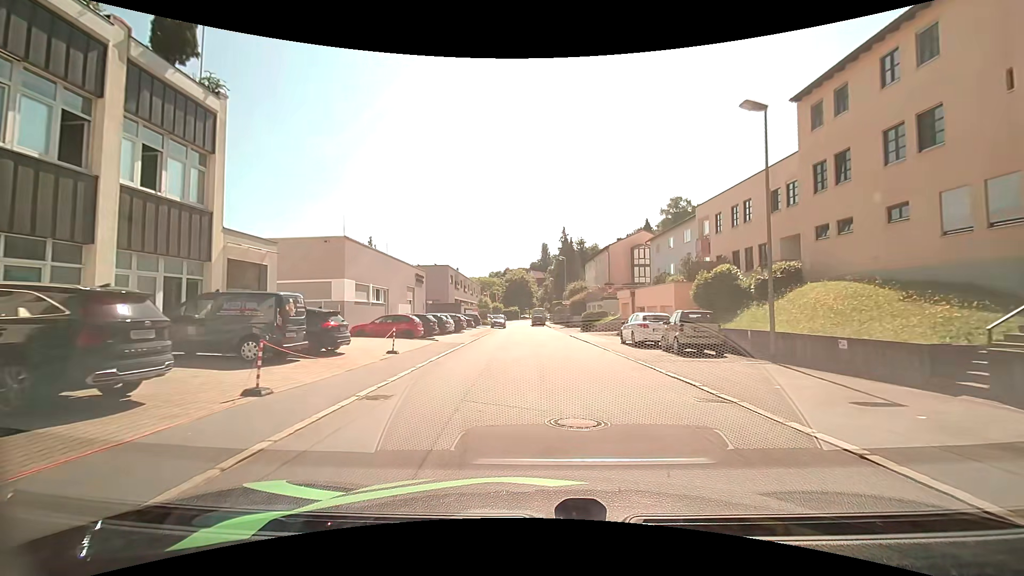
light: Day
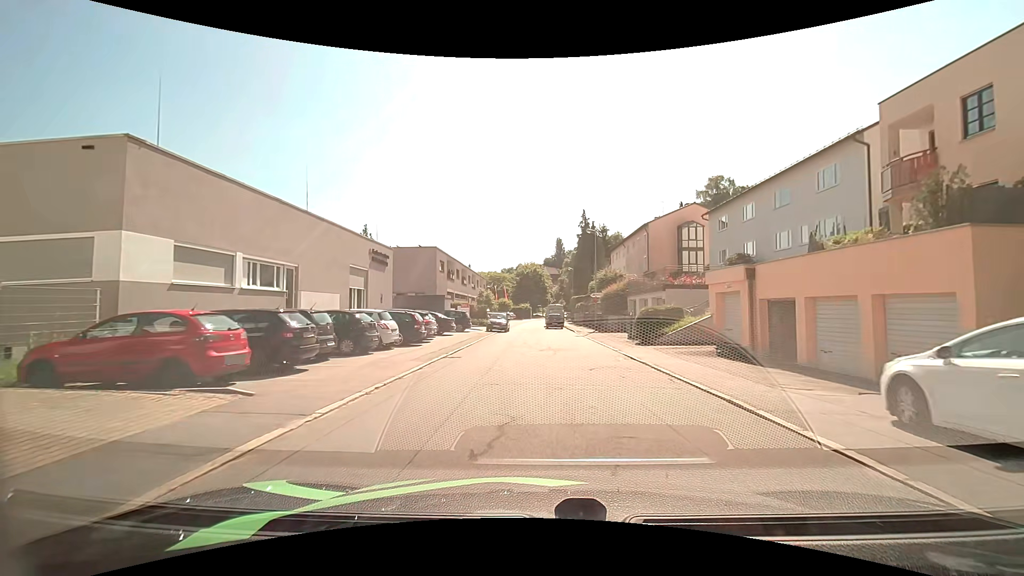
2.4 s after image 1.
(-0.3, +18.0) m; -2°
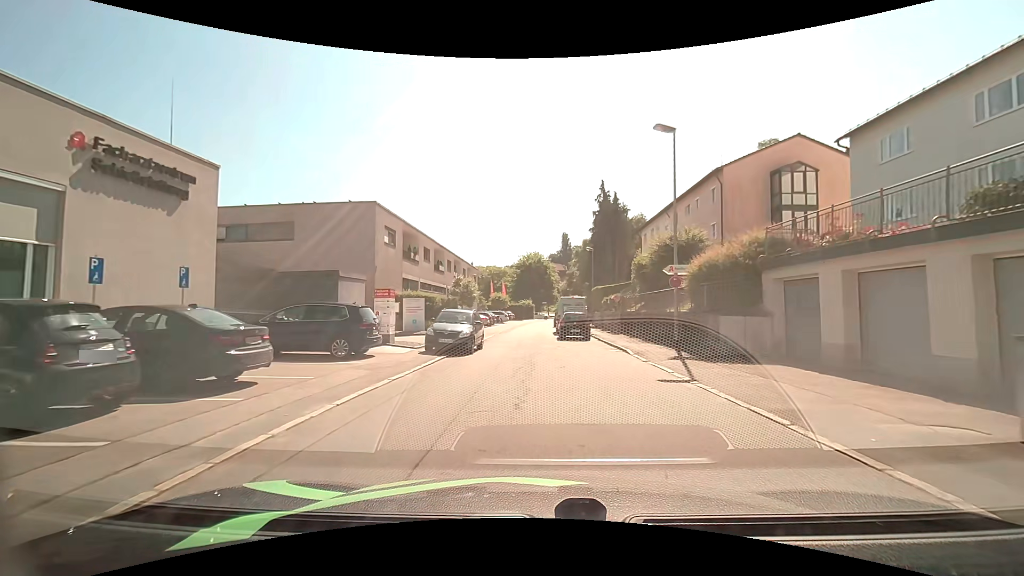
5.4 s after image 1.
(+0.1, +22.3) m; 0°
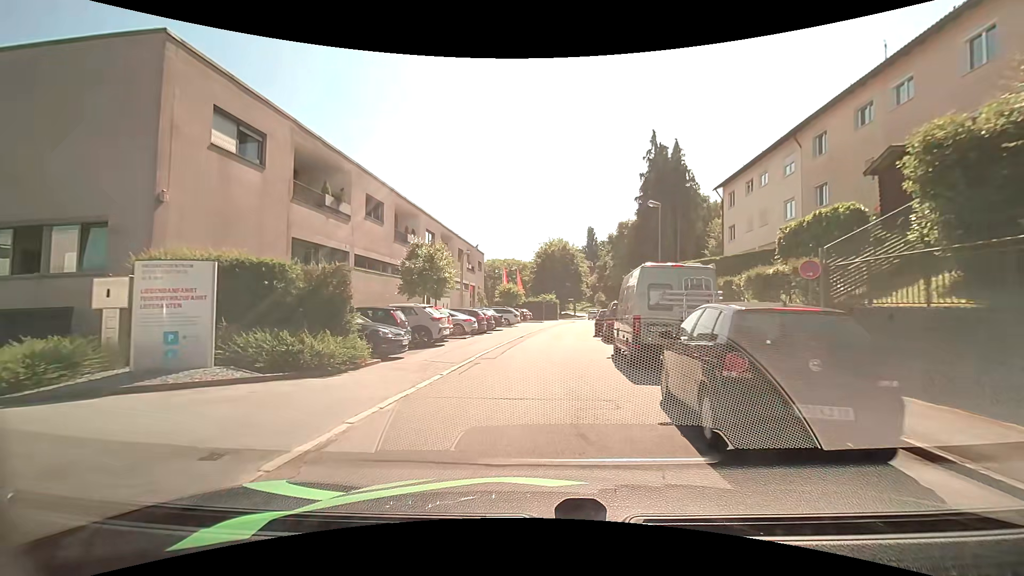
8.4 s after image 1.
(-0.3, +21.1) m; -3°
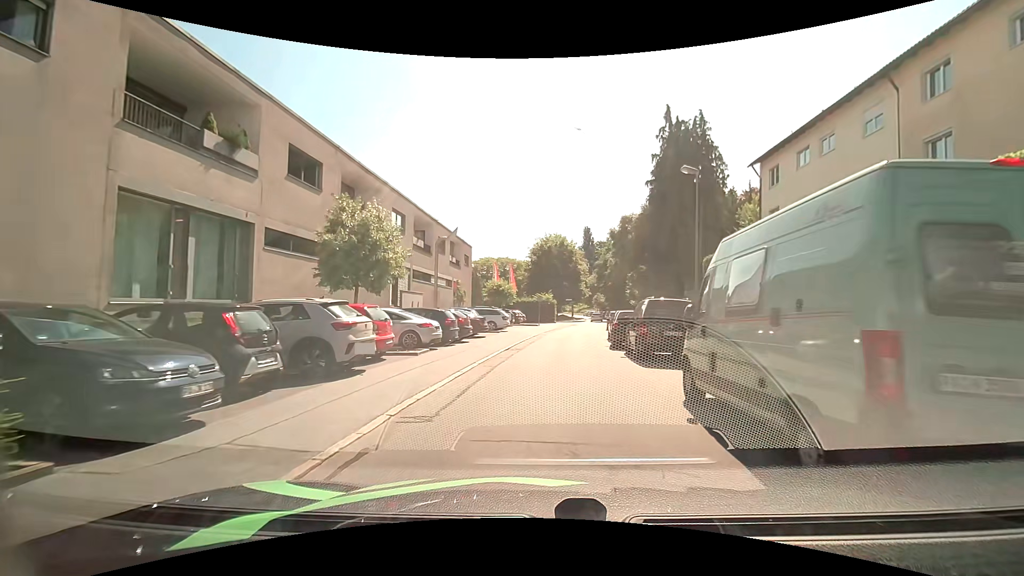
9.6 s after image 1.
(+0.1, +8.1) m; 0°
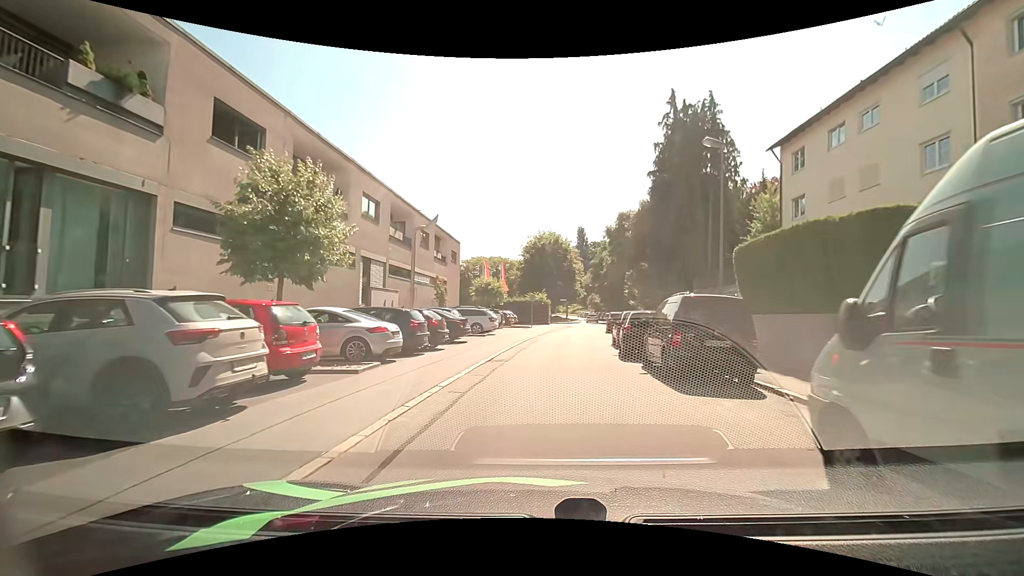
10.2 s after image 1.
(+0.1, +4.1) m; +1°
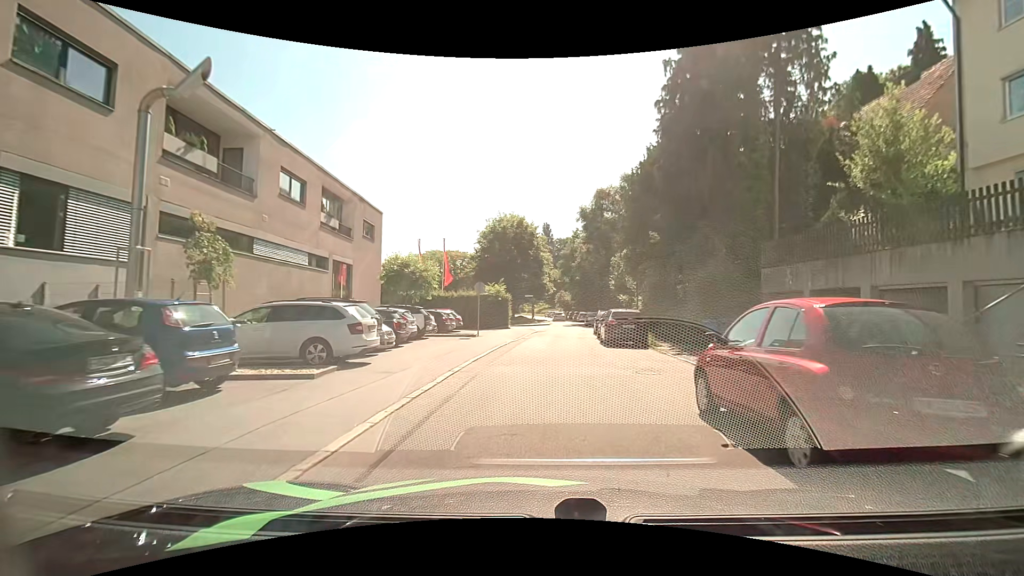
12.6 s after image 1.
(+0.8, +16.3) m; +4°
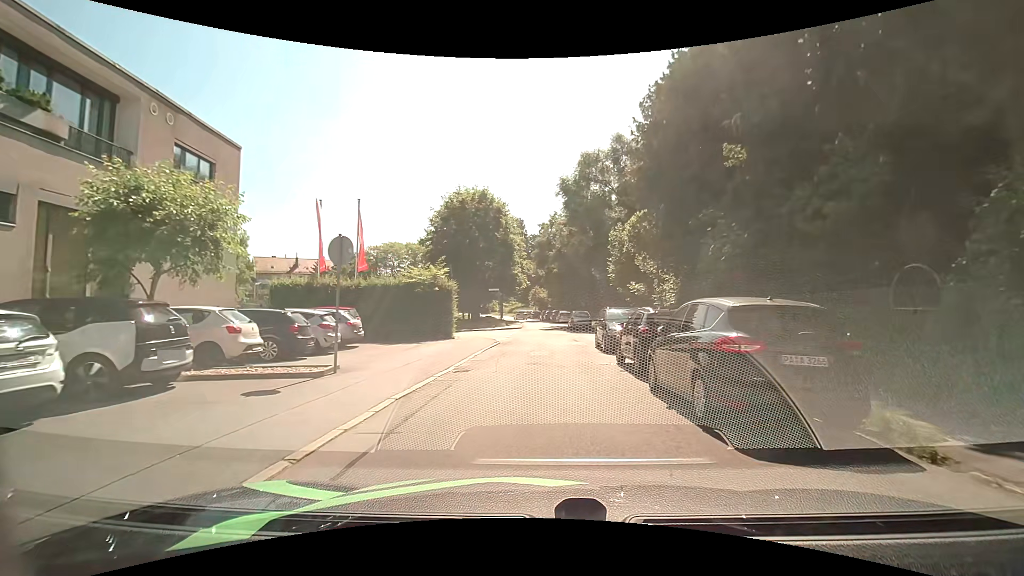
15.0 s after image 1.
(+0.4, +15.2) m; +4°
